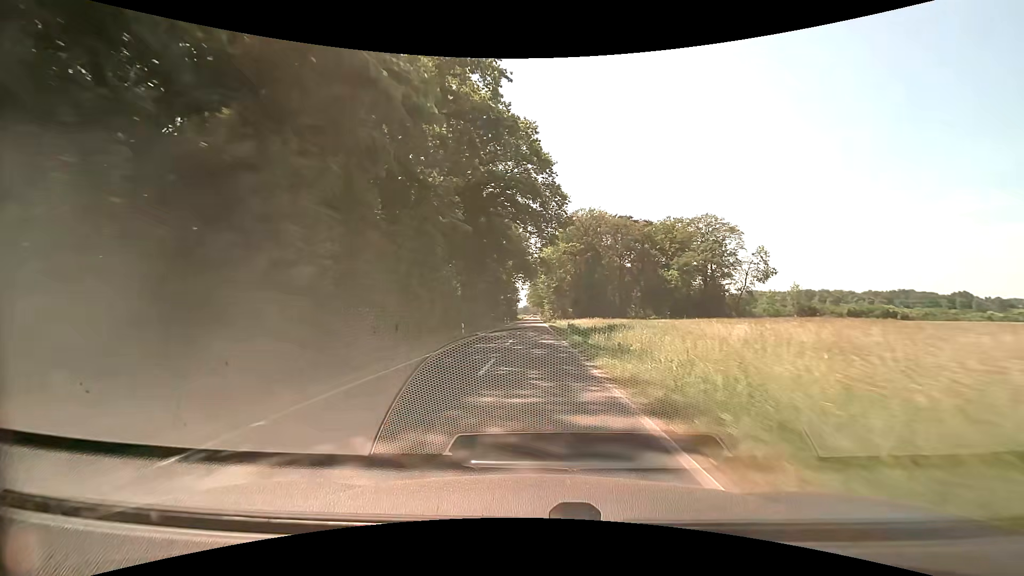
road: secondary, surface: asphalt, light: Day
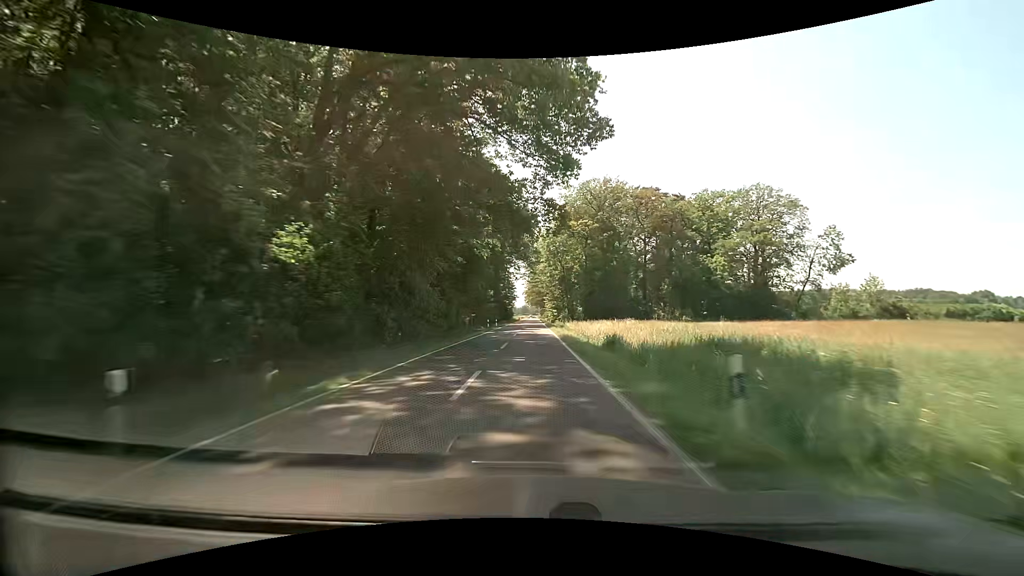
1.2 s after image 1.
(0.0, +27.3) m; 0°
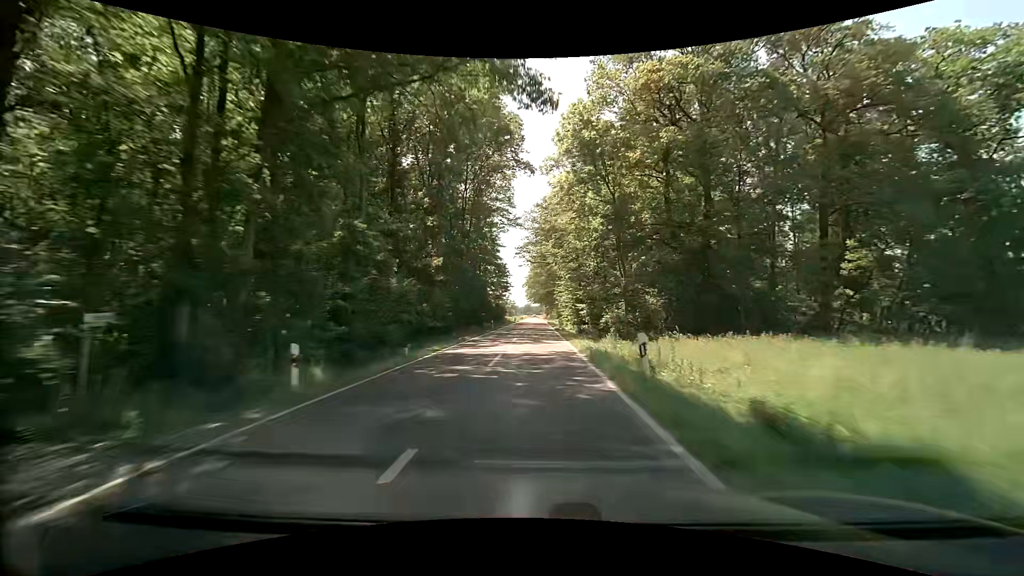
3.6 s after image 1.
(-0.1, +54.9) m; -1°
(0, +10) (0, +20) (0, +30) (0, +40) (0, +50) (0, +60) (+1, +70) (+1, +80) (+1, +90) (+1, +100) m
